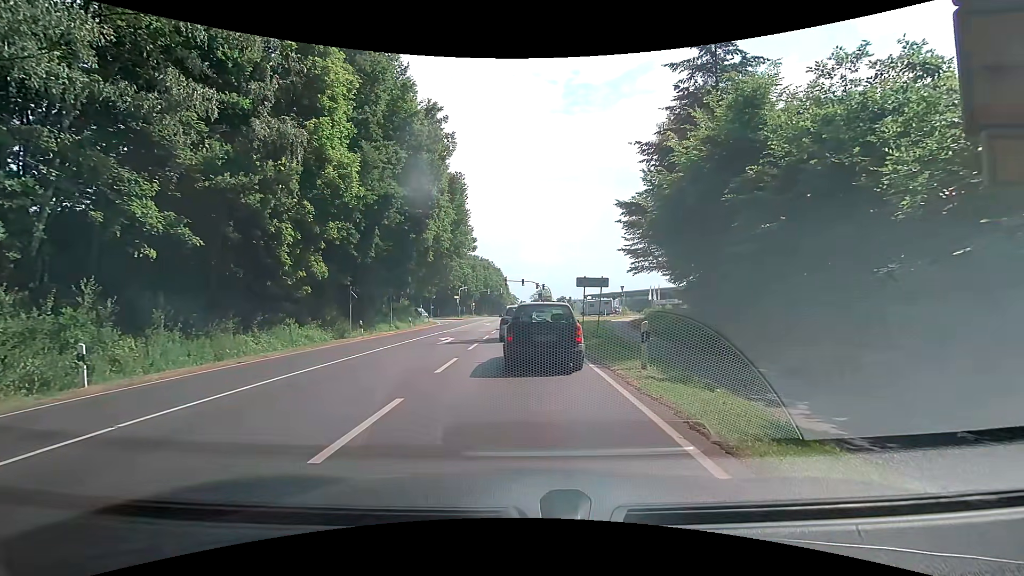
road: primary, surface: asphalt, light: Day
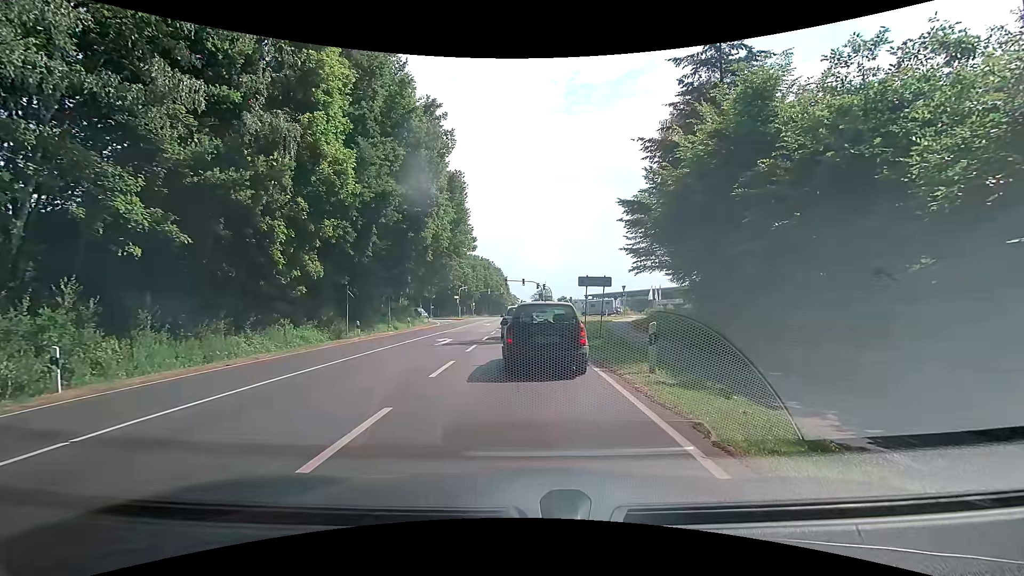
(0.0, +0.6) m; 0°
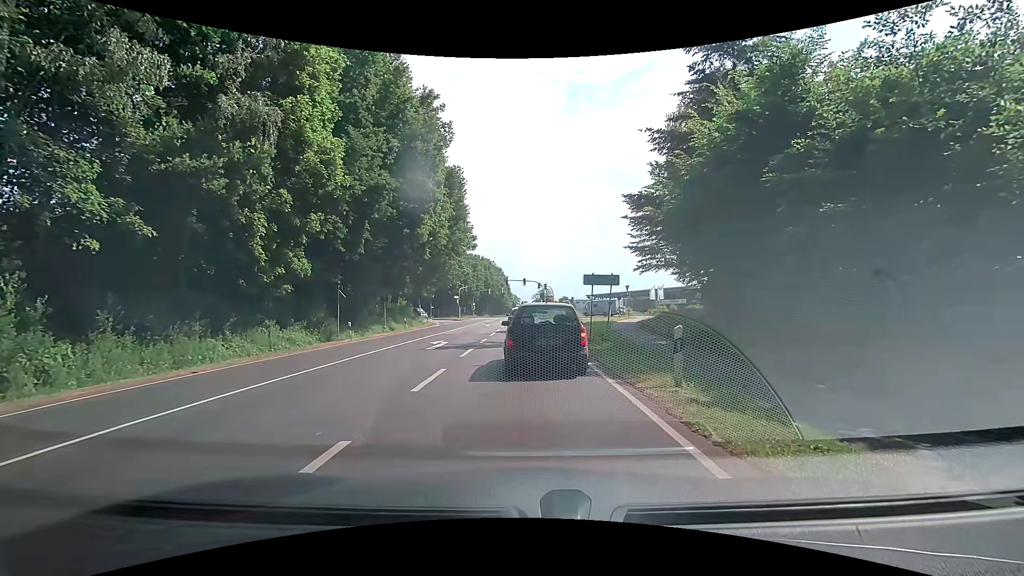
(0.0, +1.6) m; 0°
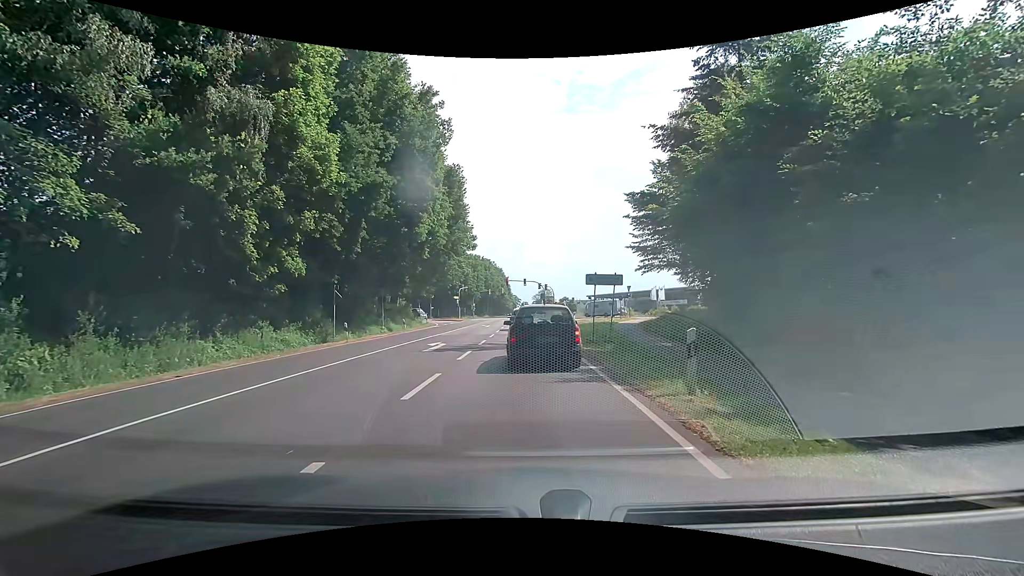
(0.0, +0.7) m; 0°
